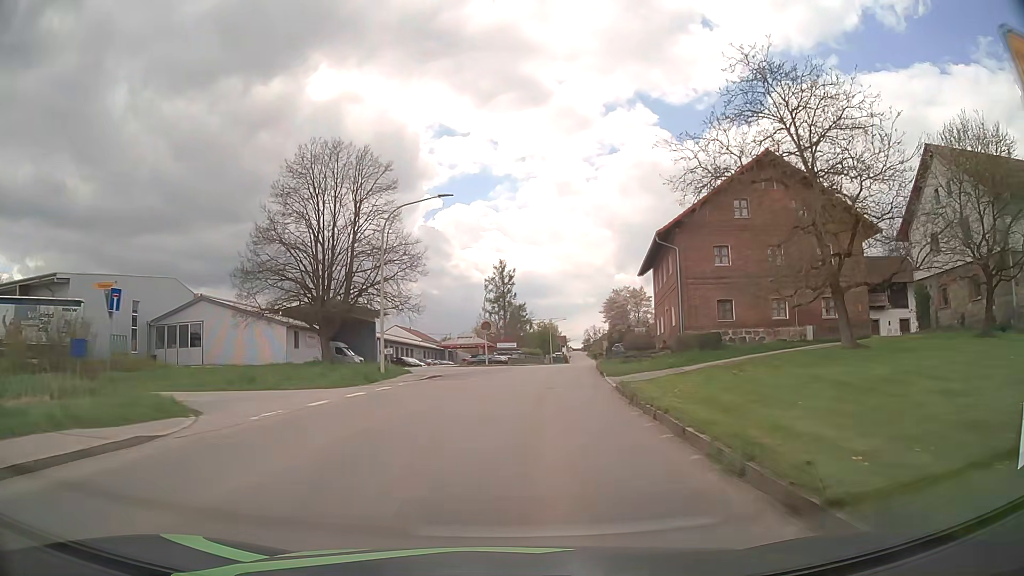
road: tertiary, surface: asphalt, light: Day
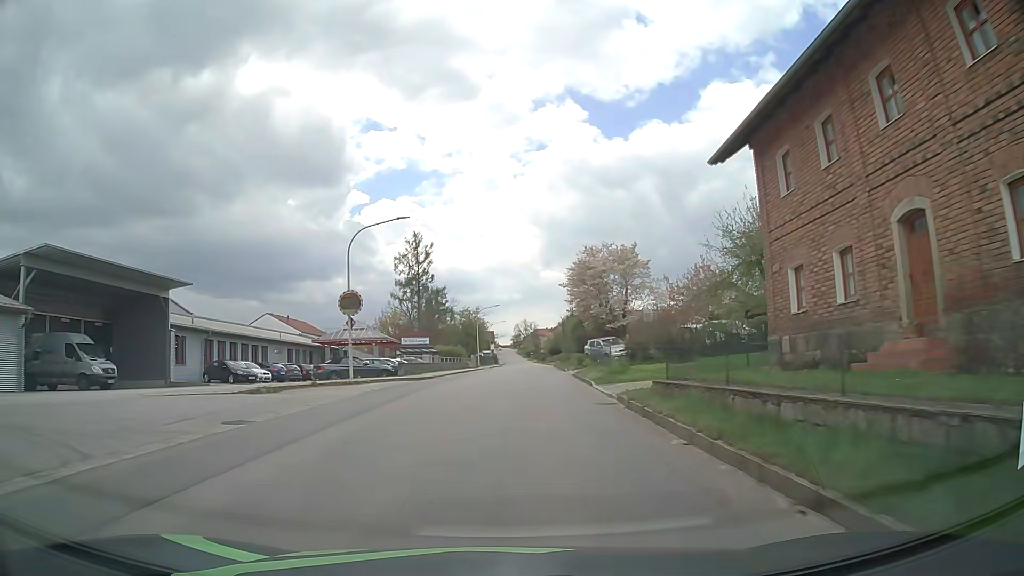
(+1.7, +30.7) m; +6°
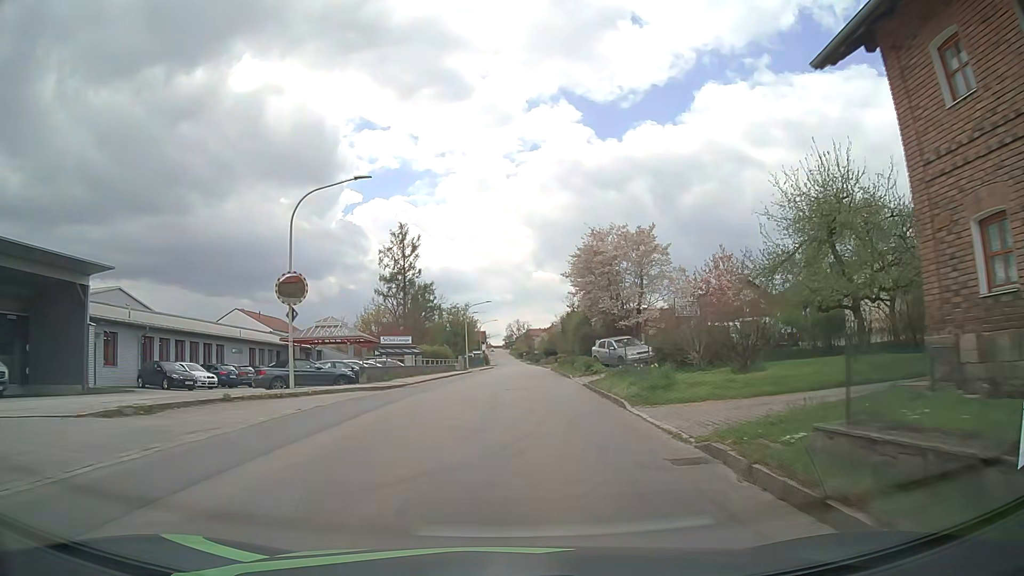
(0.0, +7.6) m; +1°
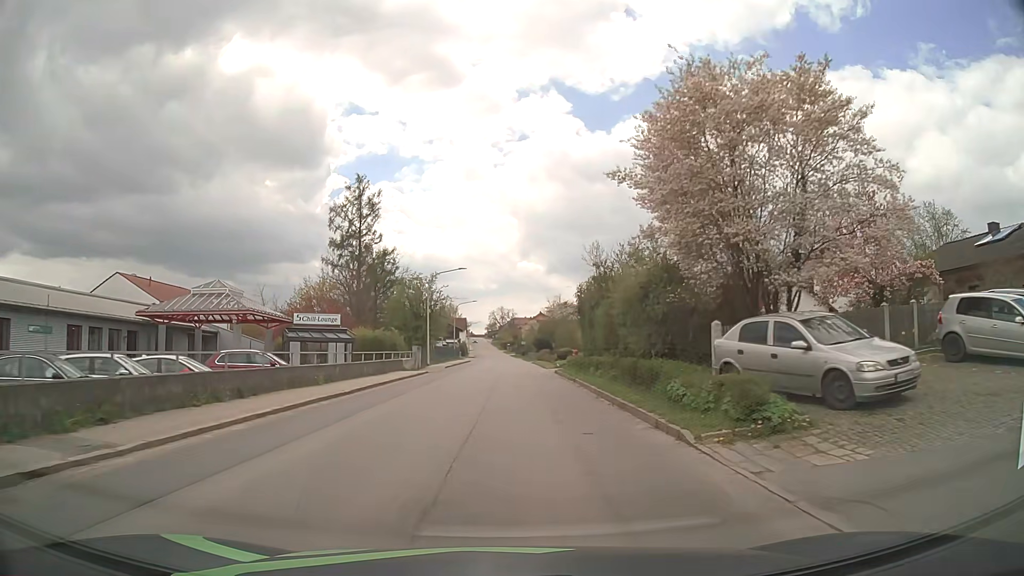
(+0.2, +22.7) m; +1°
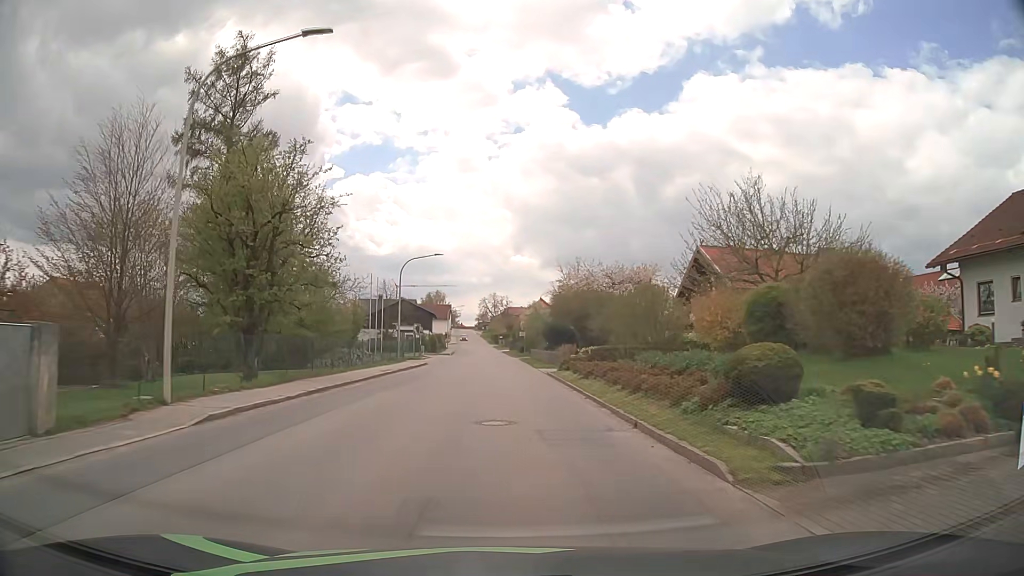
(+0.7, +38.6) m; +1°
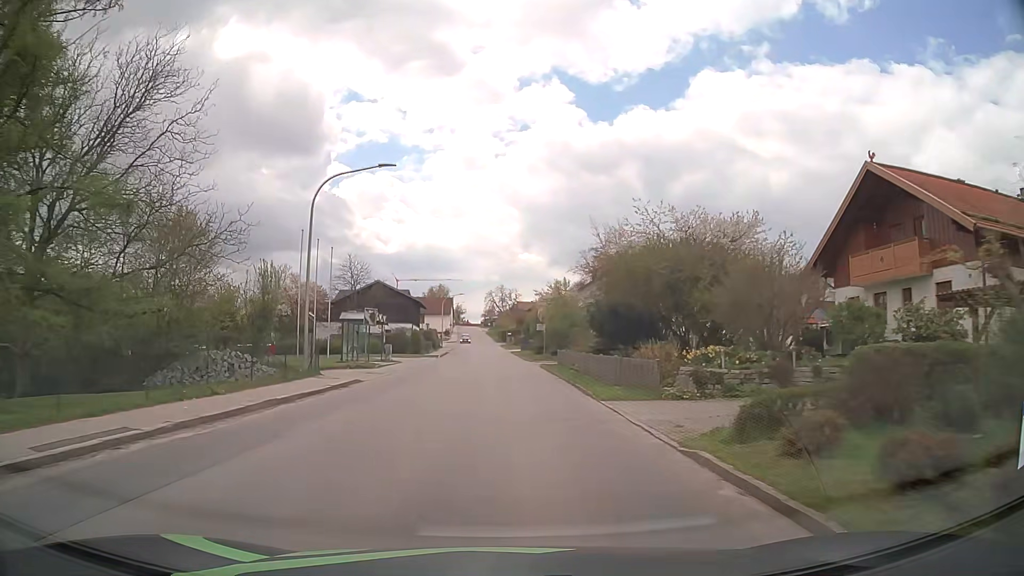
(-0.1, +23.4) m; -1°
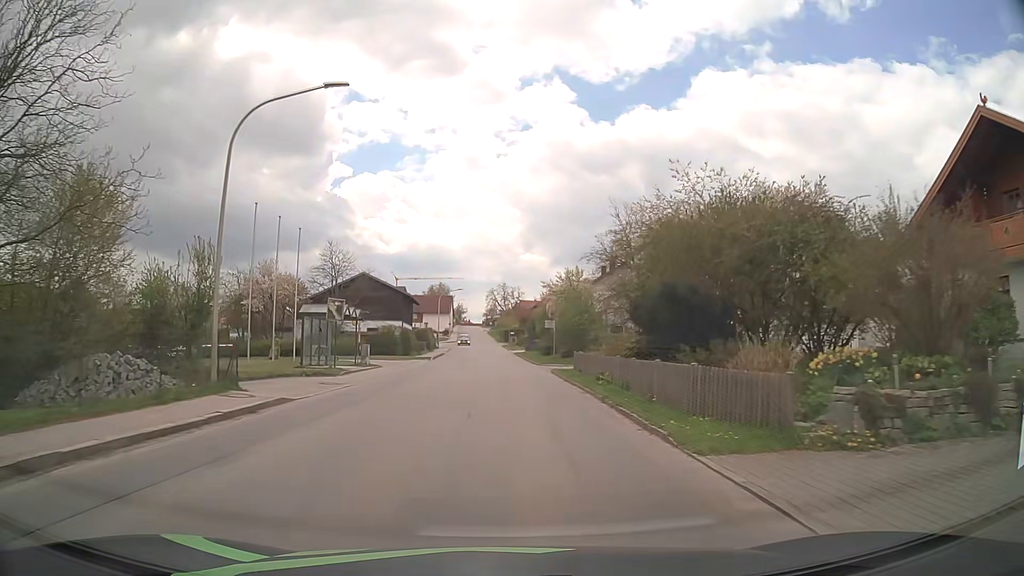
(0.0, +7.9) m; 0°
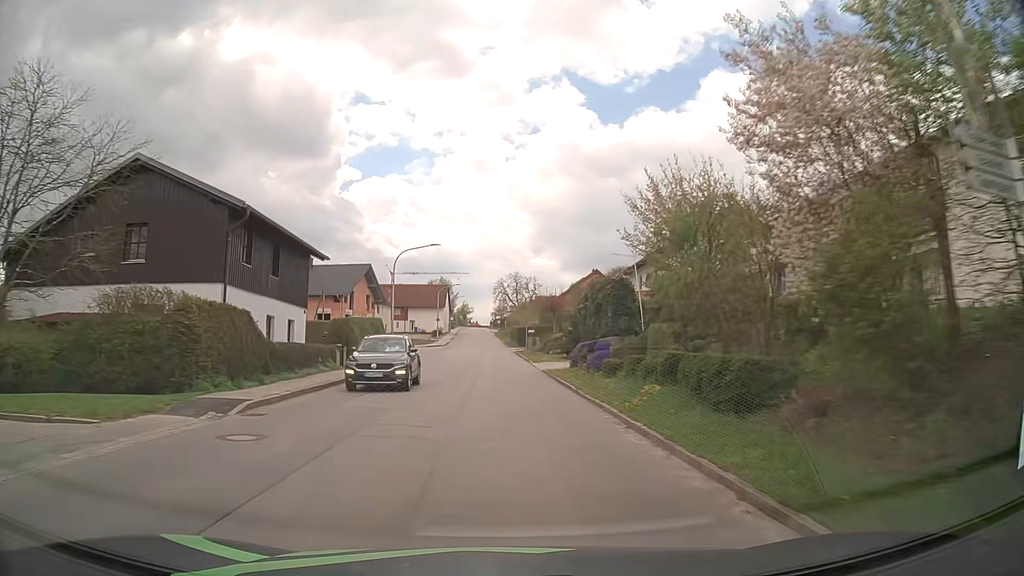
(-0.3, +39.7) m; -1°
(0, +10) (0, +20) (0, +30) (-1, +40) (-1, +50) (-1, +60) (-2, +70) (-2, +80) (-2, +90) (-3, +100) m
